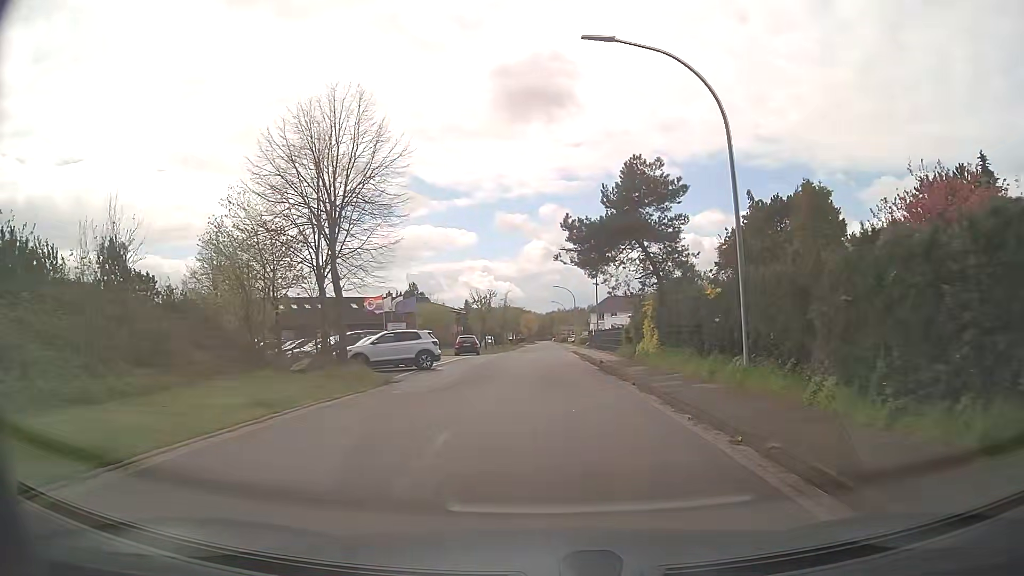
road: residential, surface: asphalt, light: Day
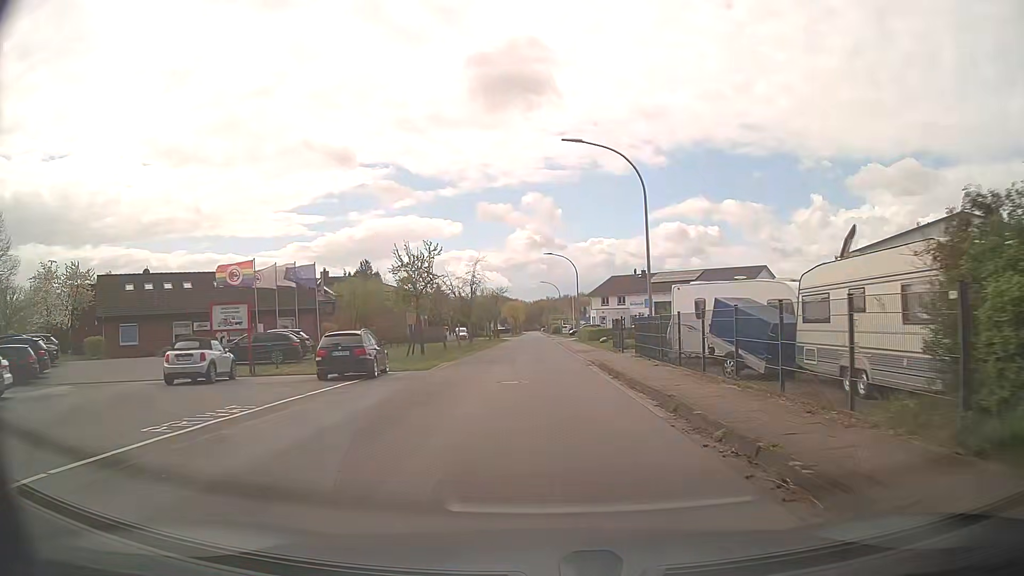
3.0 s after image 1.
(+0.2, +28.6) m; +2°
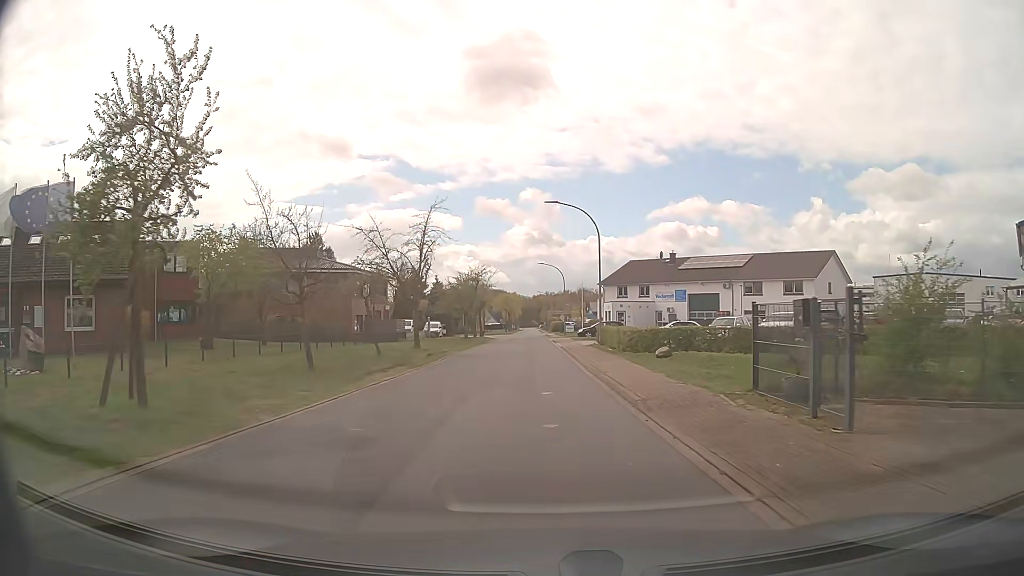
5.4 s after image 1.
(-0.1, +23.7) m; -1°
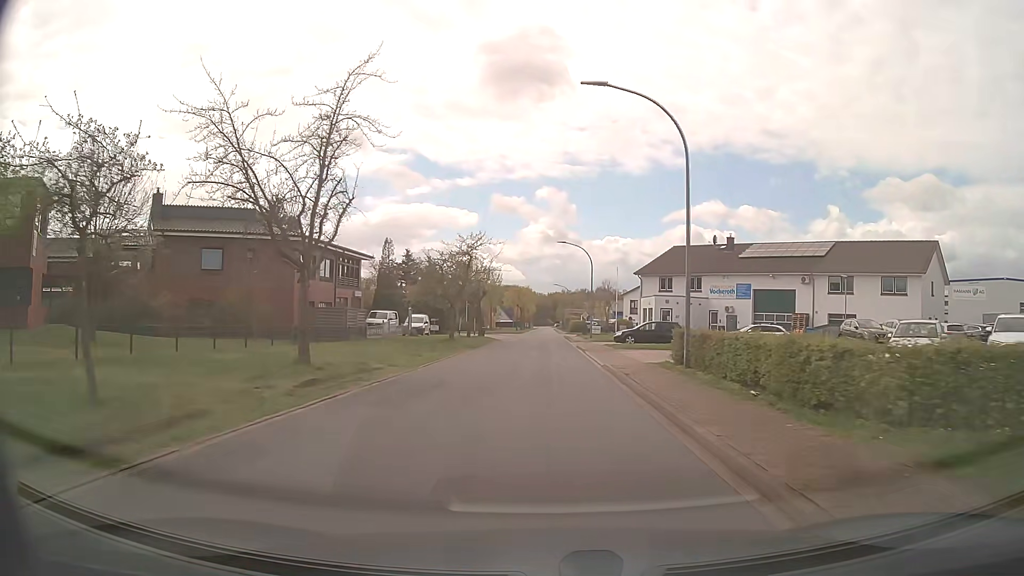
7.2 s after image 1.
(-0.2, +18.0) m; -1°
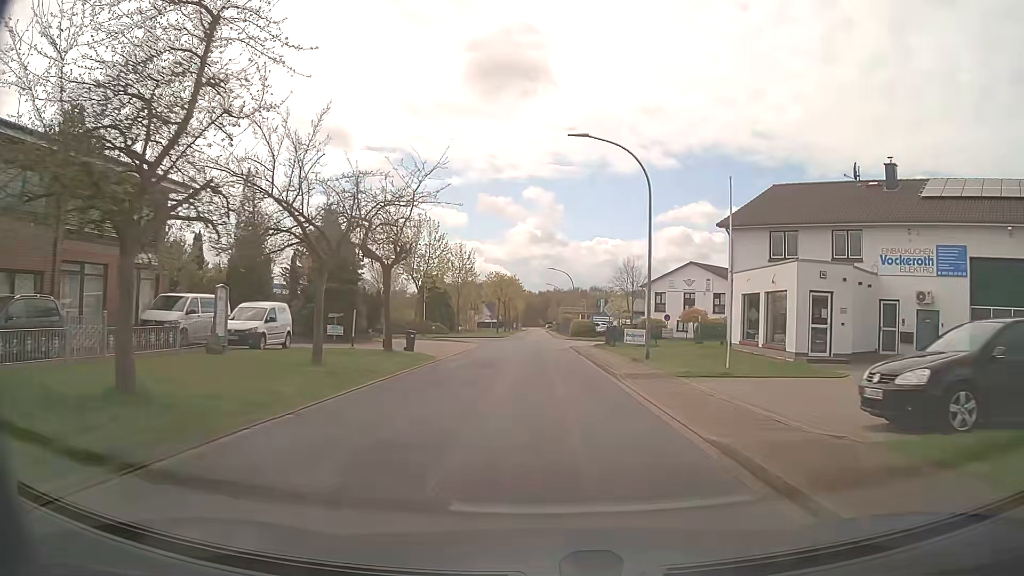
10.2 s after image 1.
(0.0, +31.8) m; +1°
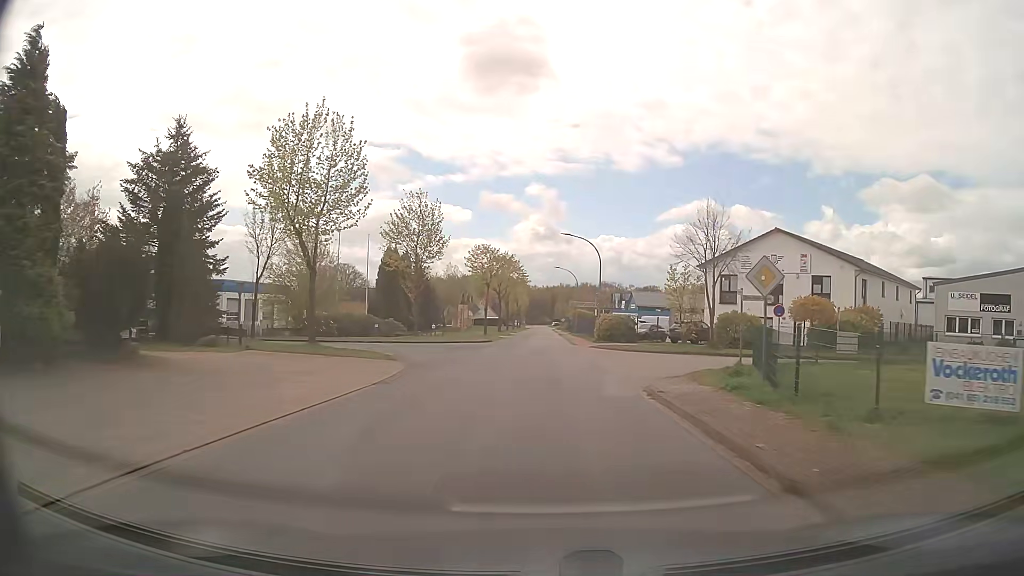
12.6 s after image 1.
(-0.2, +27.1) m; 0°
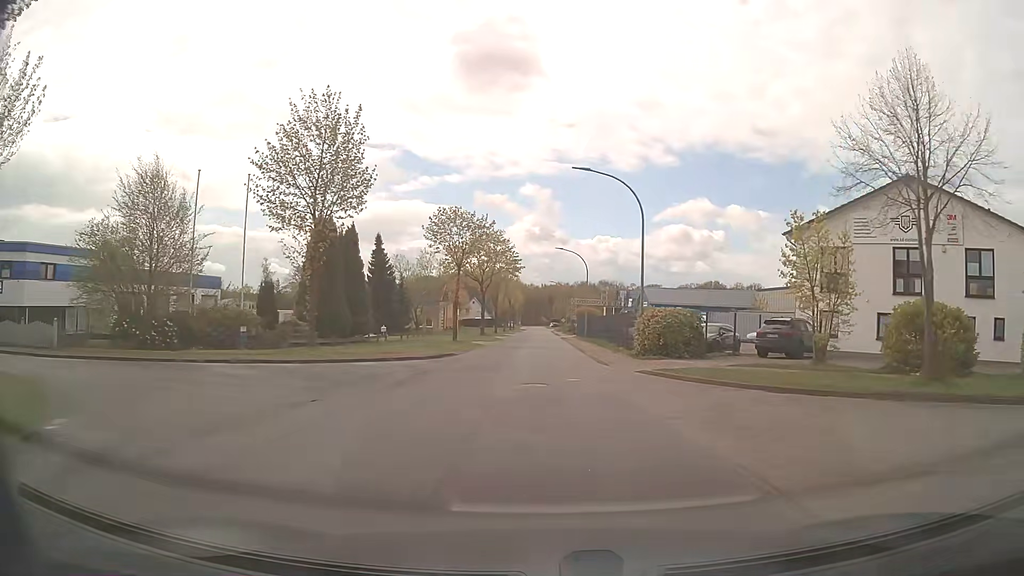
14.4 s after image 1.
(-0.1, +20.3) m; 0°
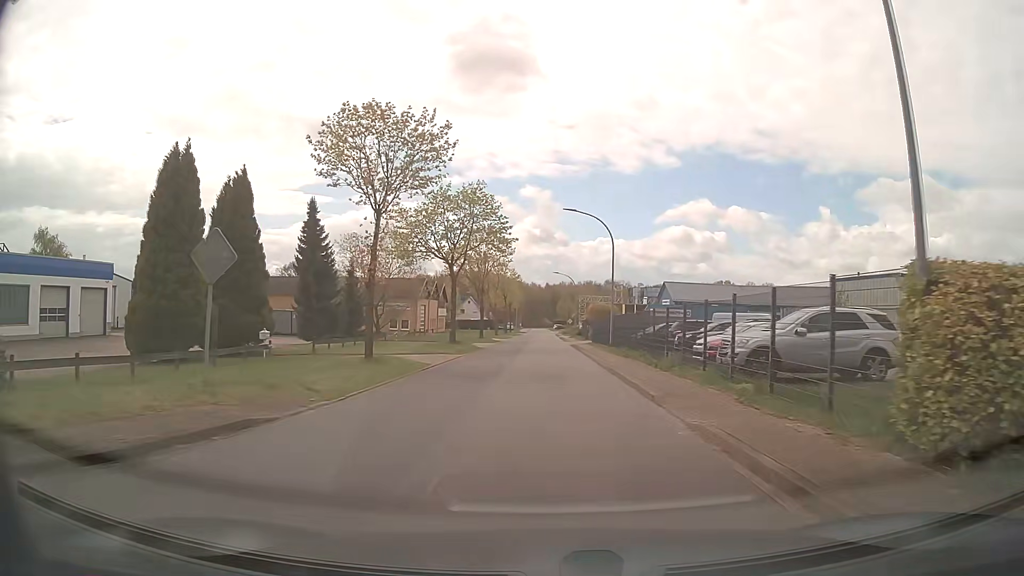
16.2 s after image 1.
(+0.1, +20.4) m; -1°
(0, +10) (0, +20) (0, +30) (0, +40) (0, +50) (+1, +60) (+1, +70) (+1, +80) (+1, +90) (+1, +100) m
